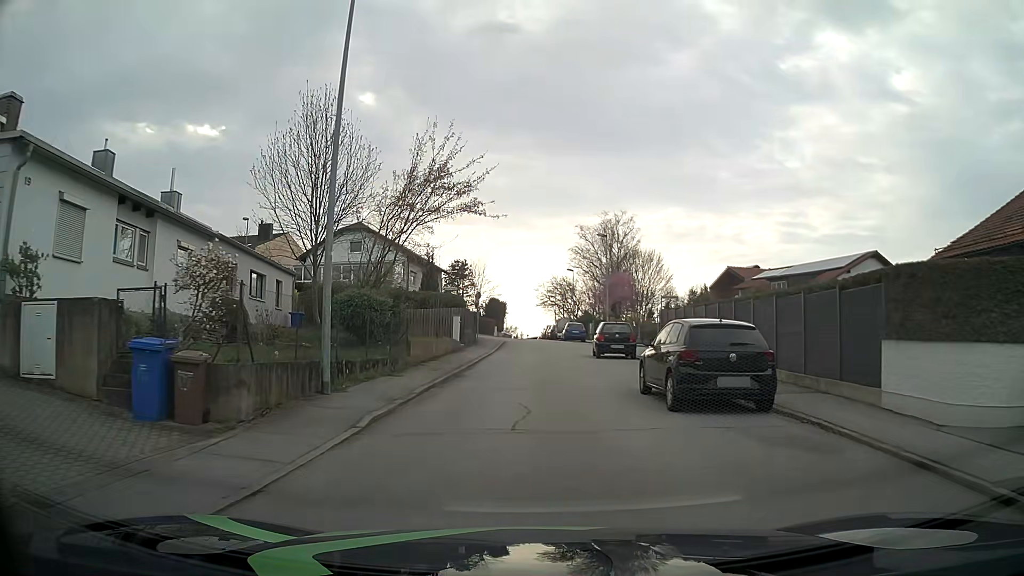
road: residential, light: Day
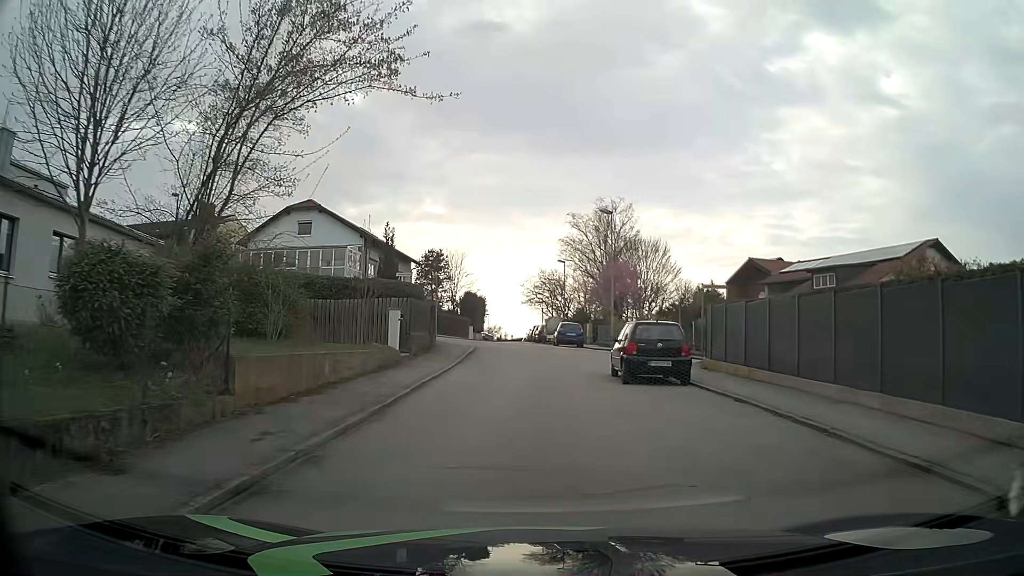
(+0.1, +11.1) m; +1°
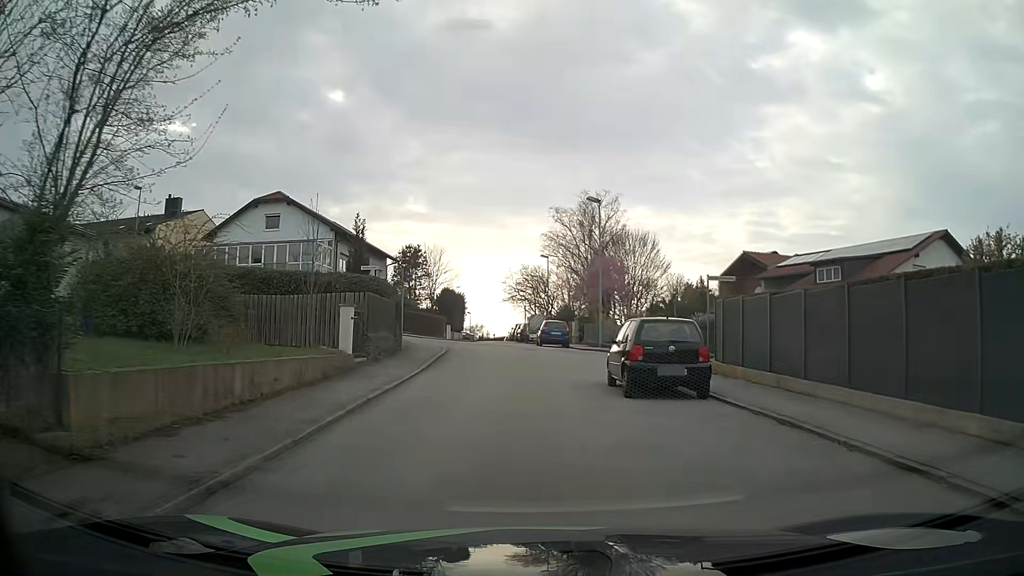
(+0.1, +3.2) m; +1°
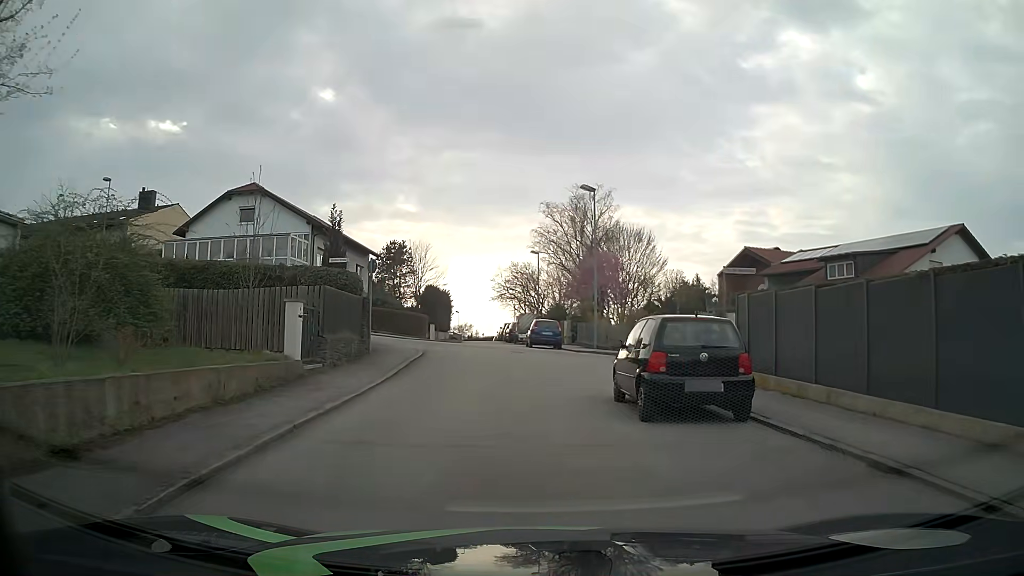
(0.0, +3.0) m; +2°
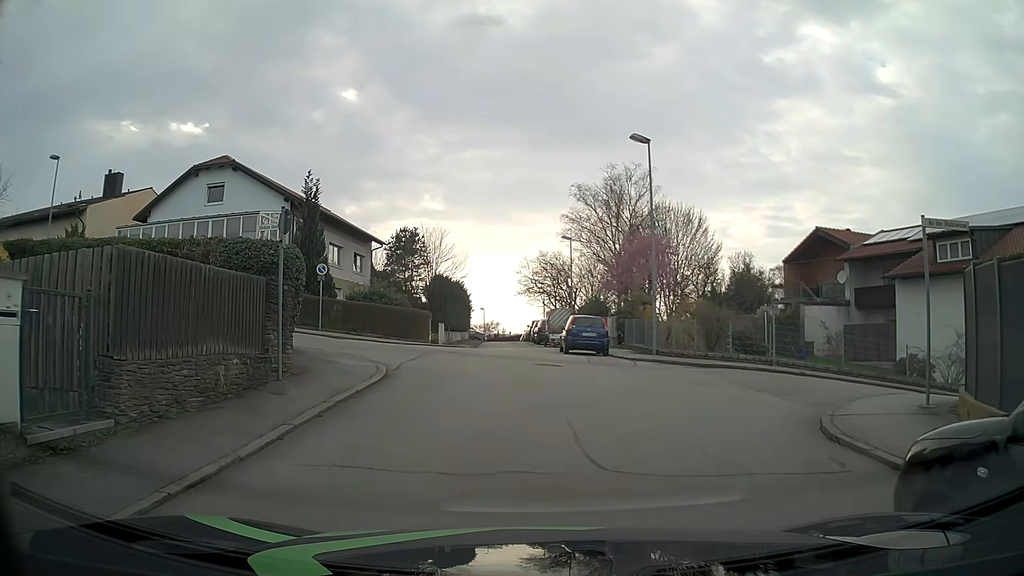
(-0.2, +8.6) m; -3°
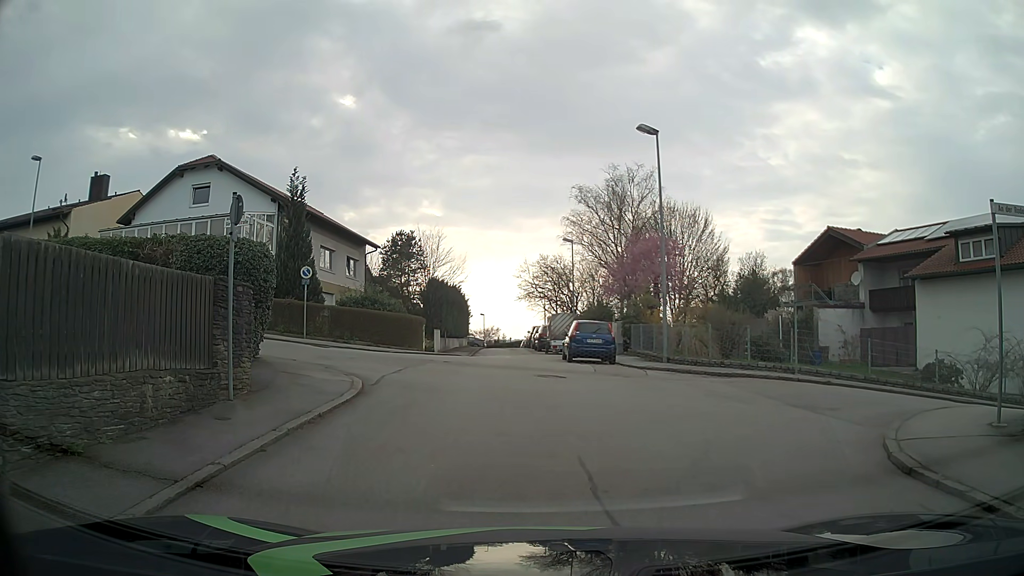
(0.0, +1.7) m; +2°
